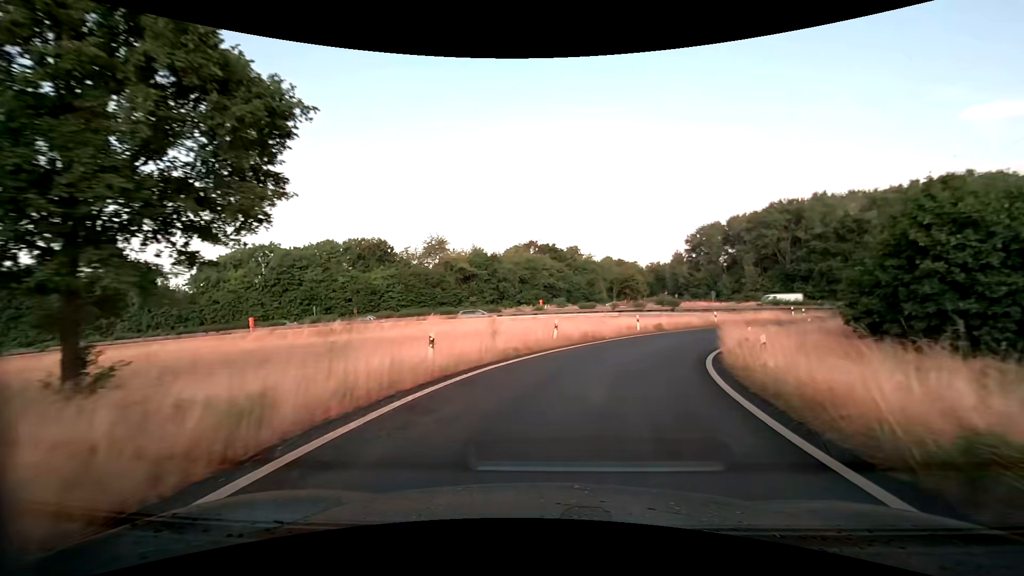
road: trunk_link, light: Day
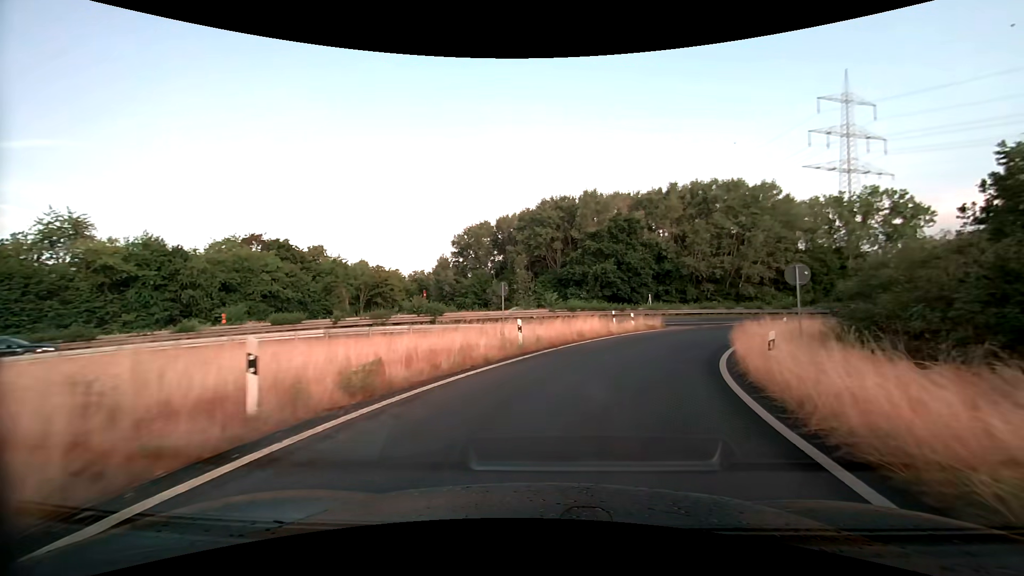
(+5.7, +24.7) m; +26°
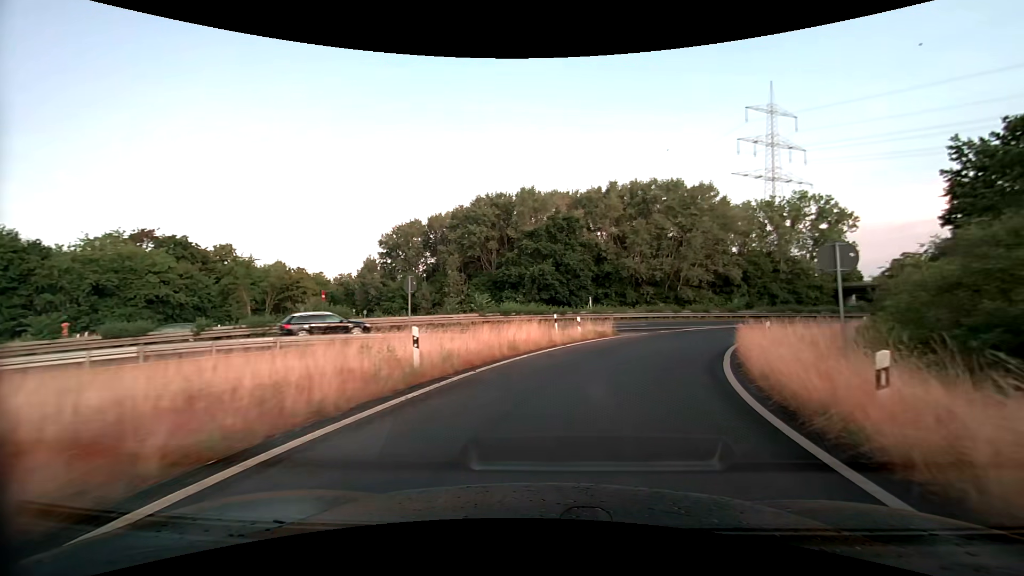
(+0.4, +6.6) m; +7°
(+1, +10) (+4, +19) (+9, +28) (+16, +35) (+23, +42) (+31, +49) (+39, +55) (+47, +61) (+55, +67) (+63, +73) m
